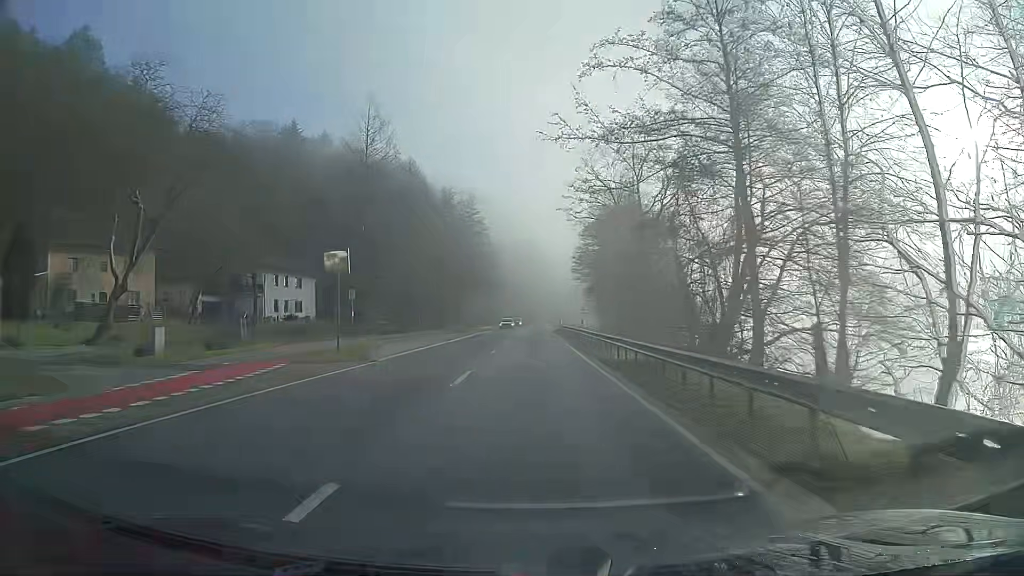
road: primary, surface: asphalt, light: Day
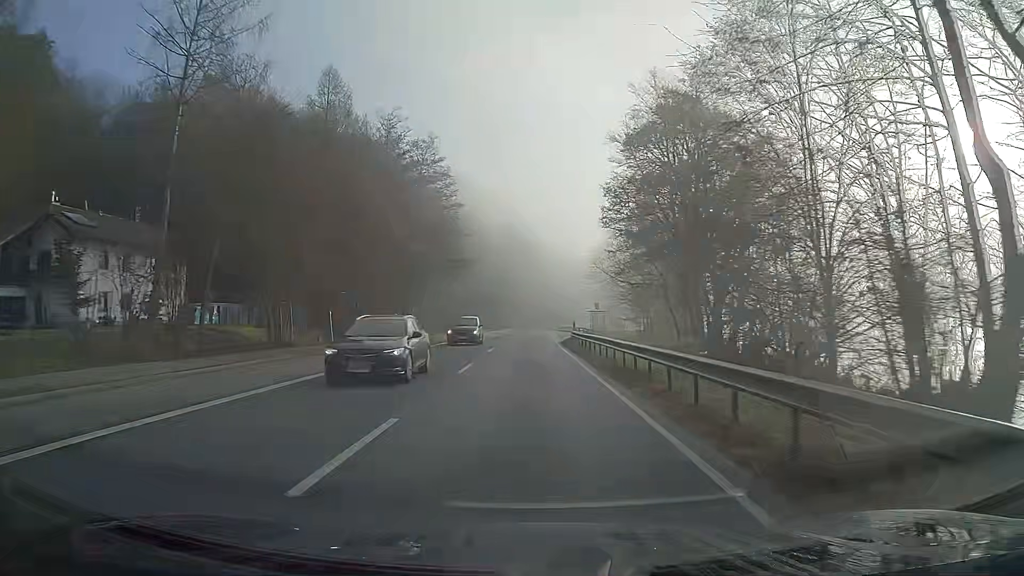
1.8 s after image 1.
(+0.1, +32.3) m; 0°
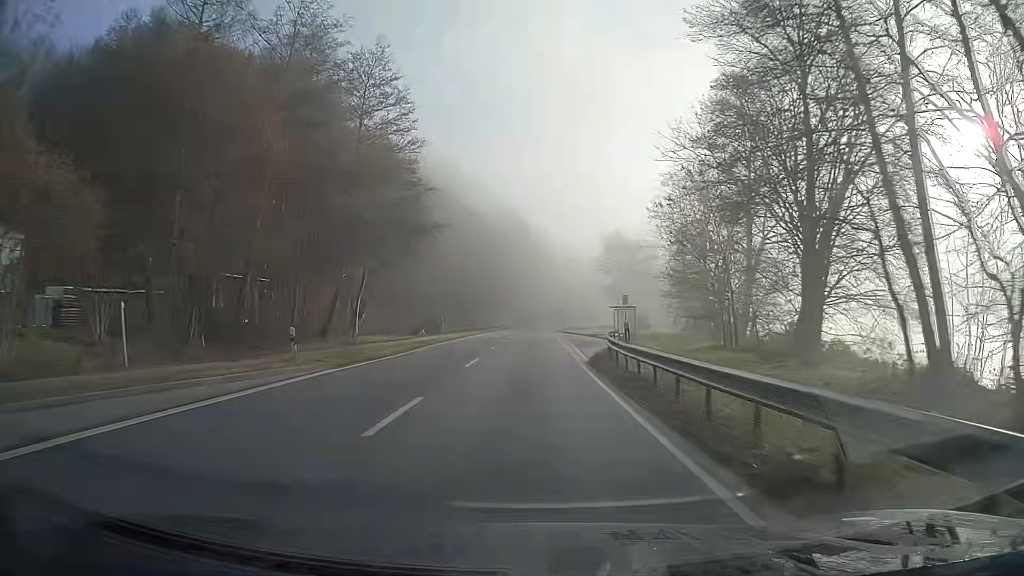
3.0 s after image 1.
(0.0, +21.5) m; 0°
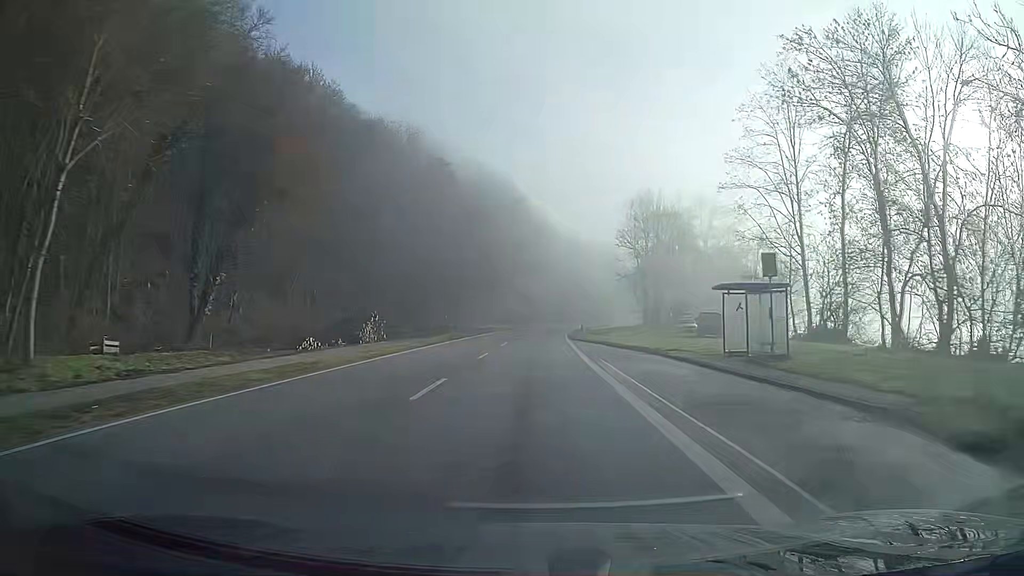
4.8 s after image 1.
(0.0, +32.2) m; 0°
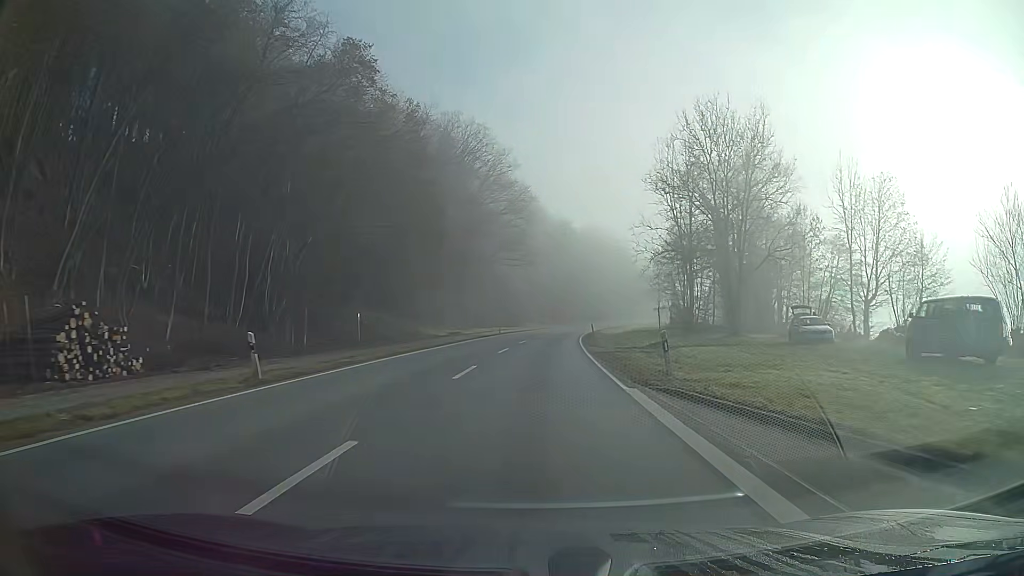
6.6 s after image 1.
(+0.3, +32.2) m; +1°
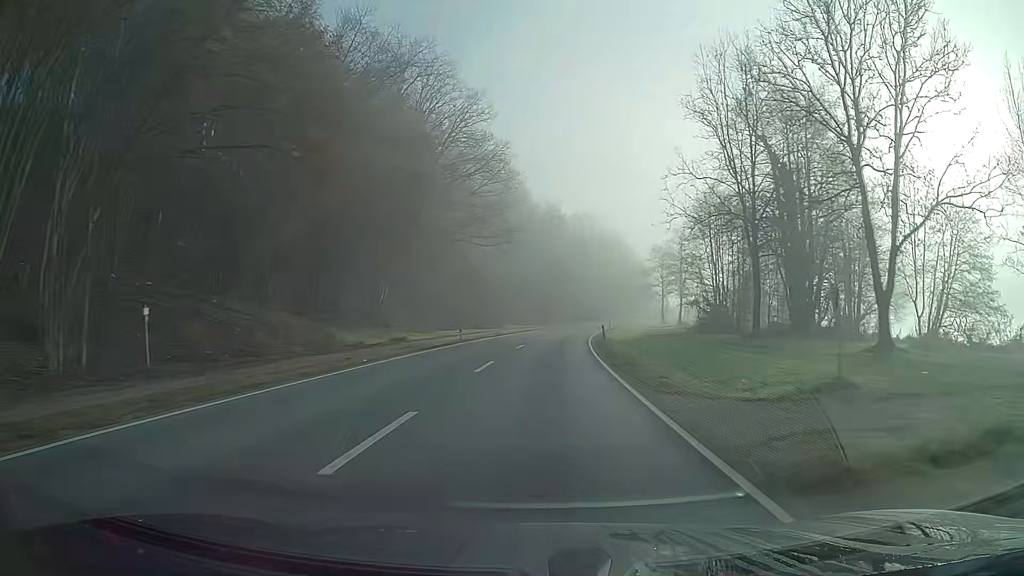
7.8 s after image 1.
(+0.2, +21.5) m; +1°
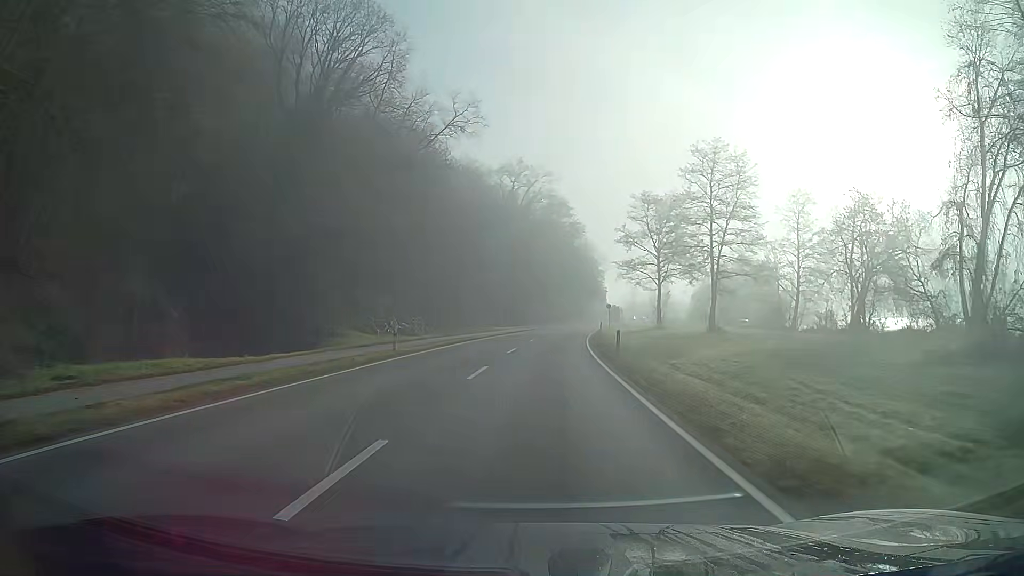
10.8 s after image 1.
(+2.8, +53.5) m; +6°
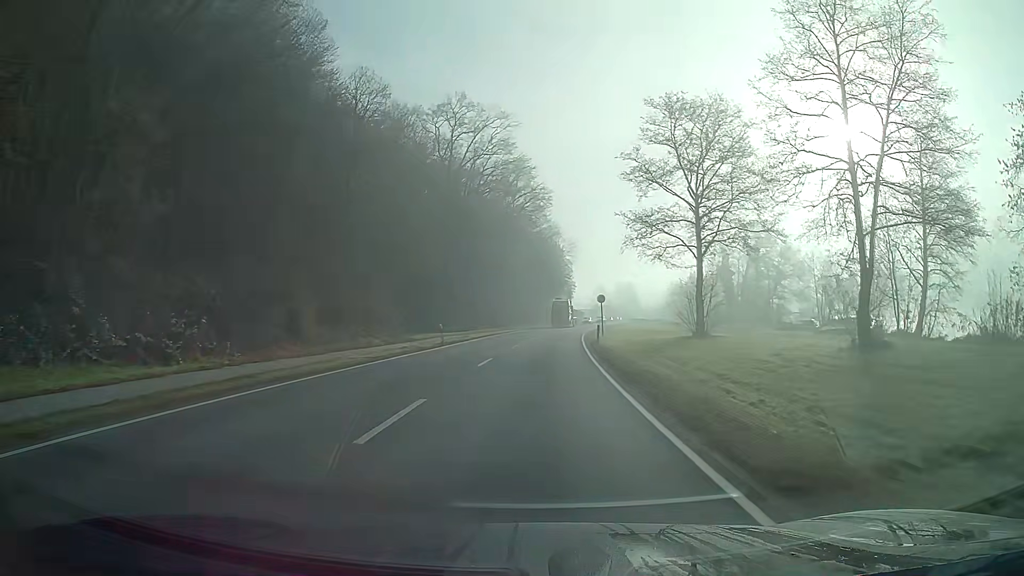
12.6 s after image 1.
(+1.1, +32.2) m; +4°
